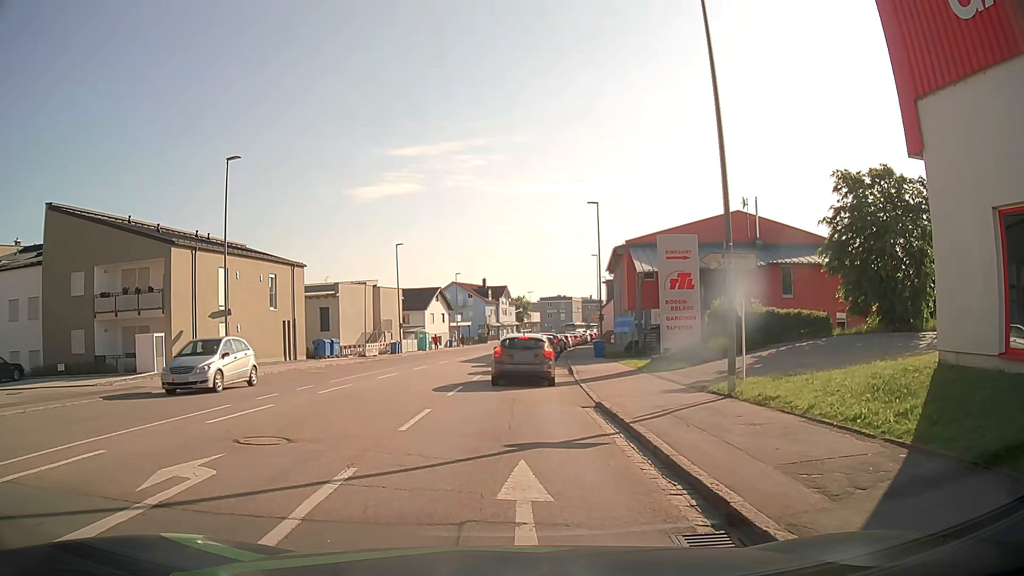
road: tertiary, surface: asphalt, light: Day
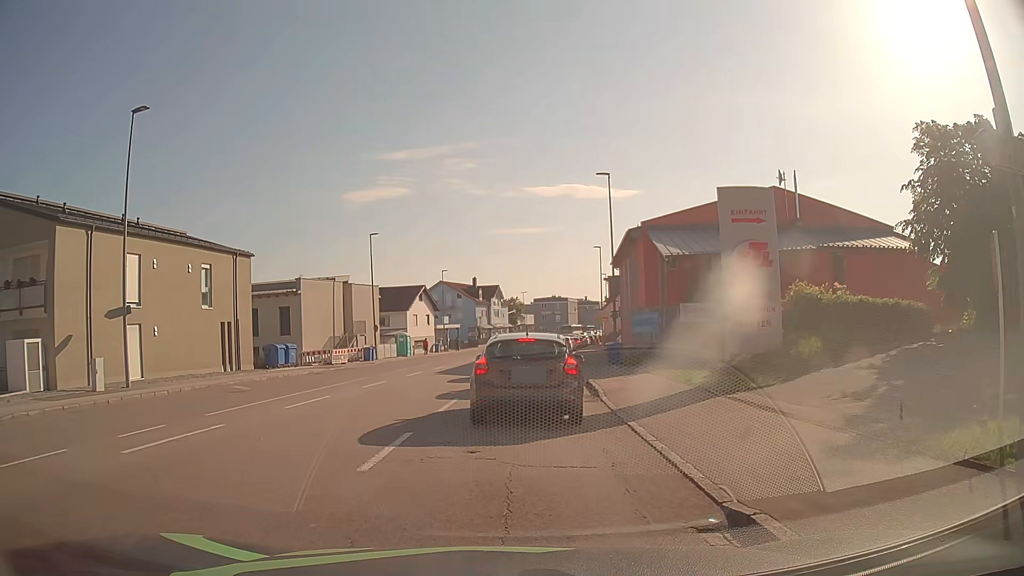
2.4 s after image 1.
(+0.1, +8.7) m; +2°
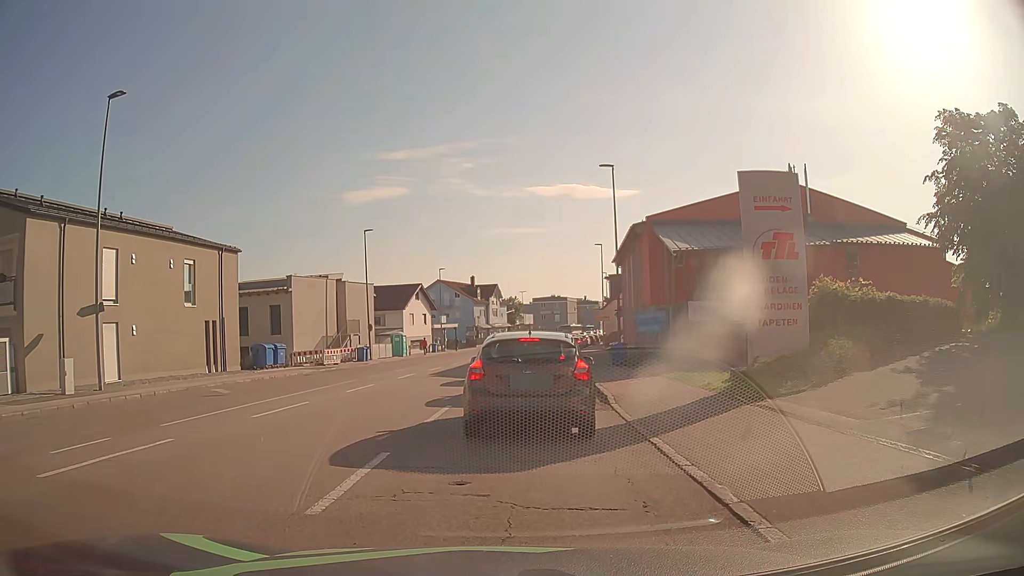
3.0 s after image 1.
(0.0, +1.8) m; -1°
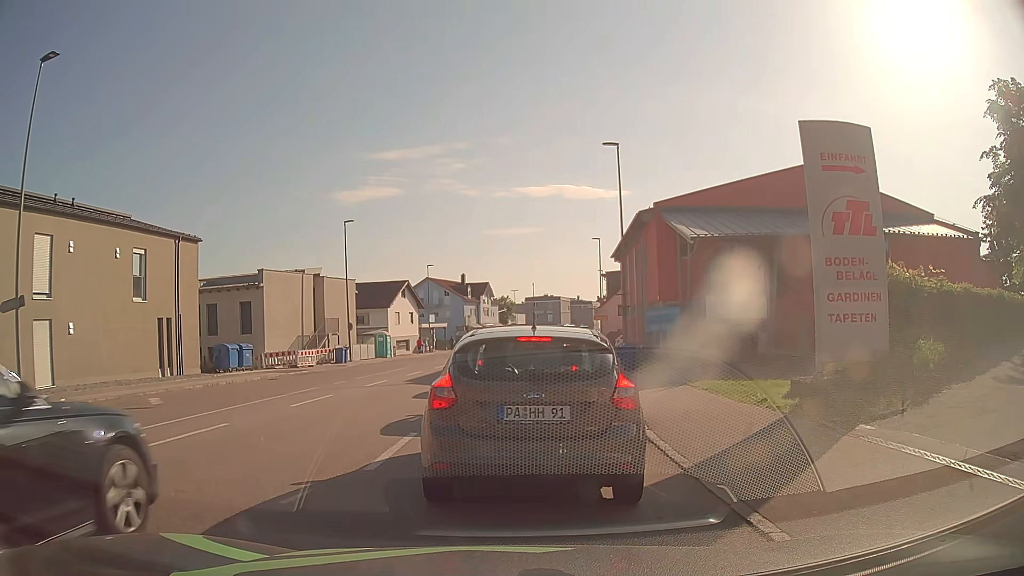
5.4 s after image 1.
(+0.1, +4.0) m; 0°
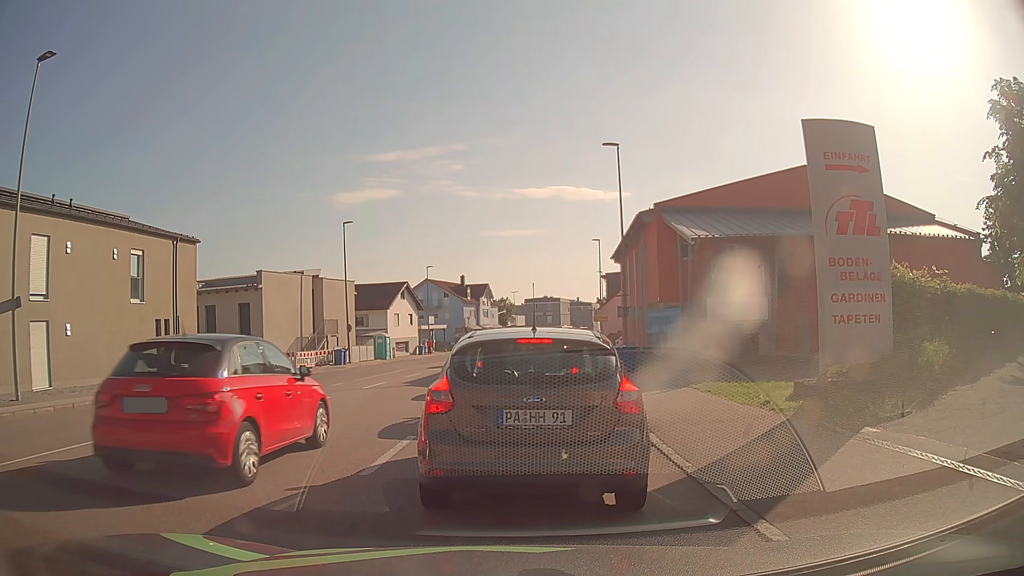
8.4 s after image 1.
(0.0, +0.3) m; 0°
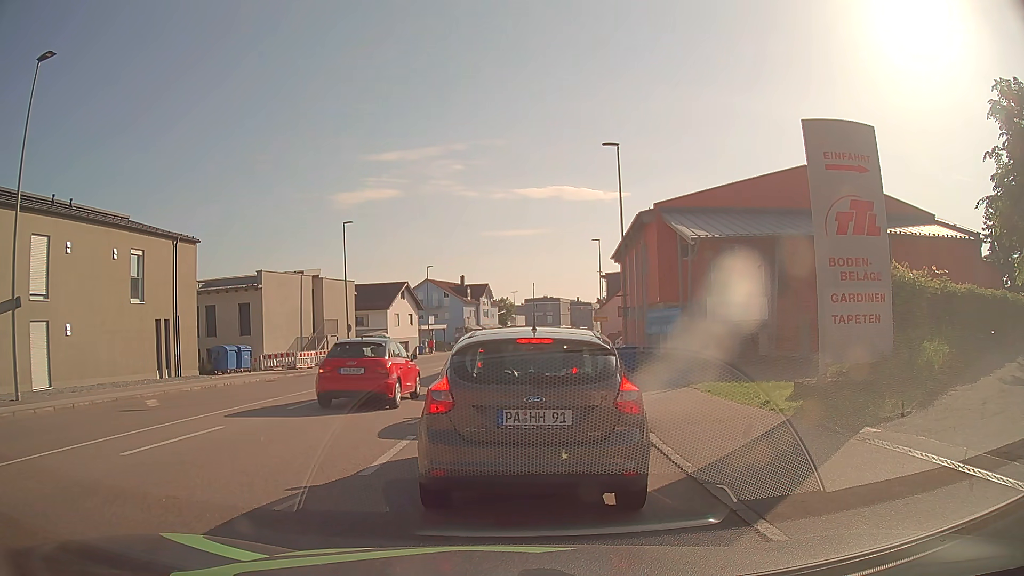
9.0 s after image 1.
(0.0, 0.0) m; 0°
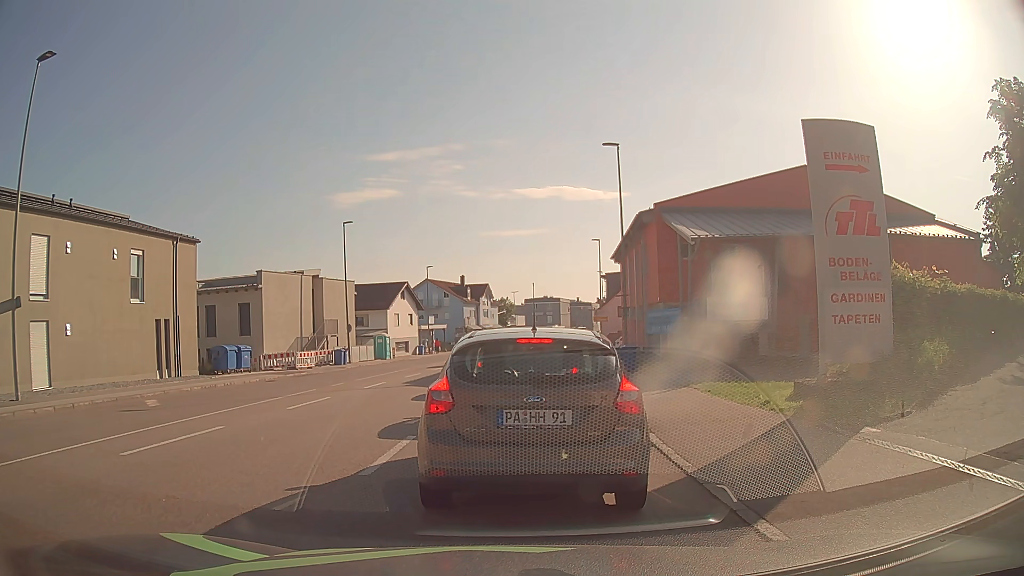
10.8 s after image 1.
(0.0, 0.0) m; 0°
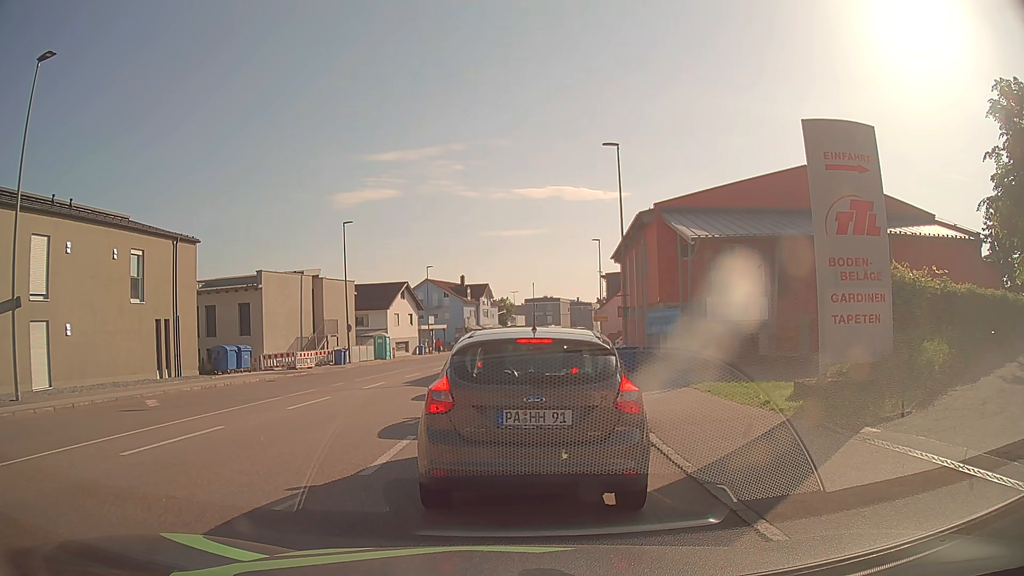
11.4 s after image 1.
(0.0, 0.0) m; 0°
